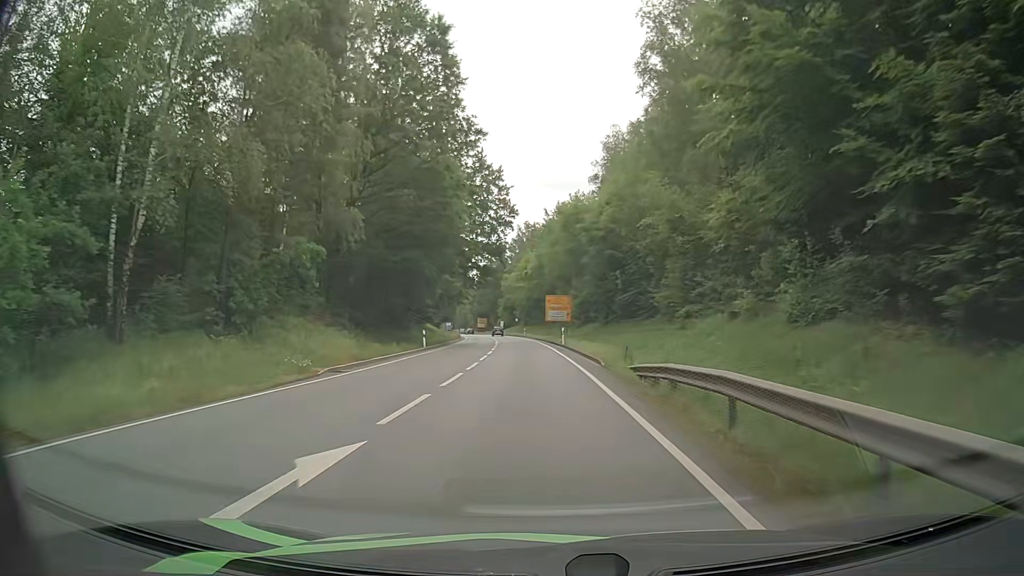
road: primary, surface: asphalt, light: Day
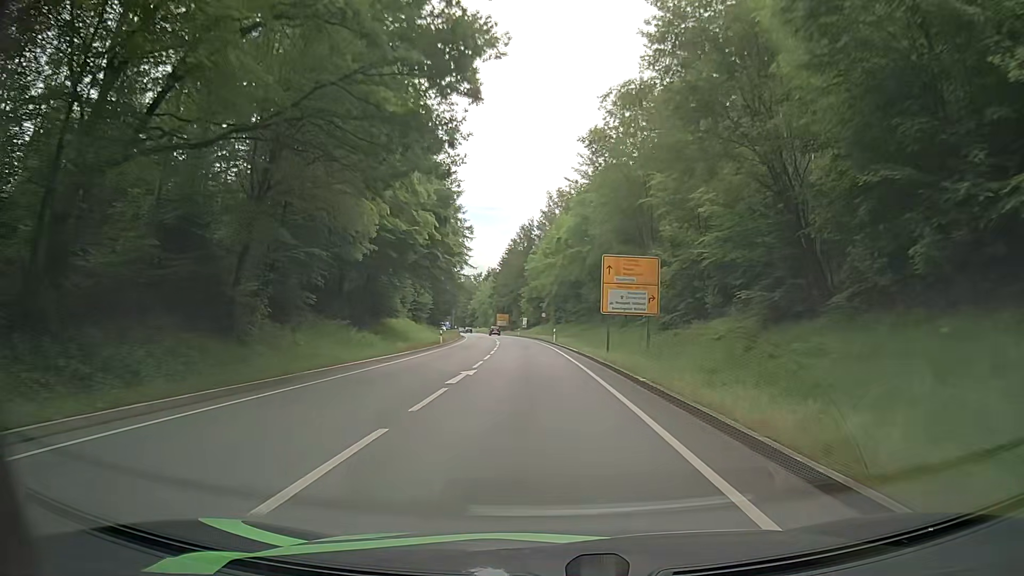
(-1.3, +40.5) m; -3°
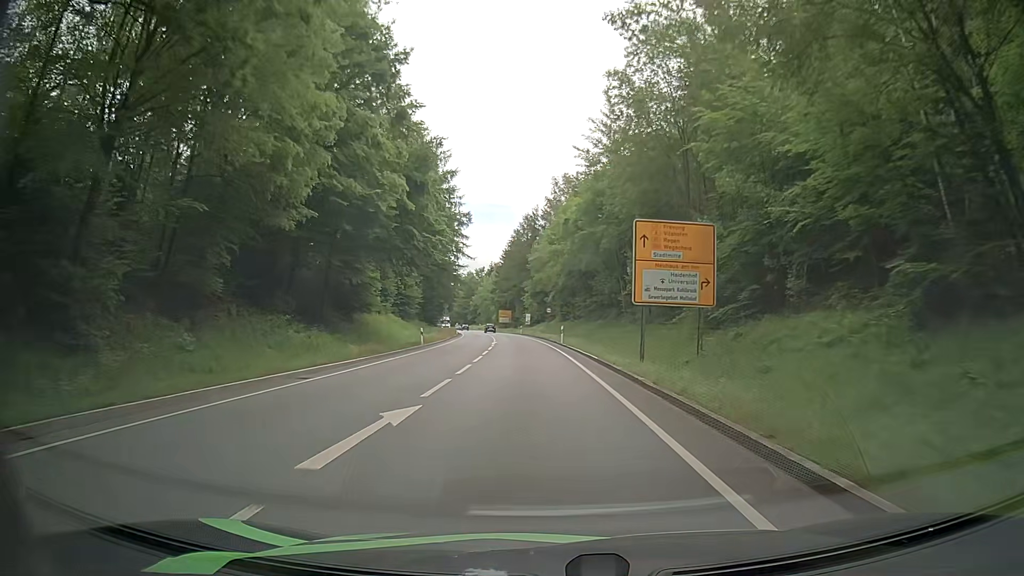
(0.0, +10.1) m; 0°
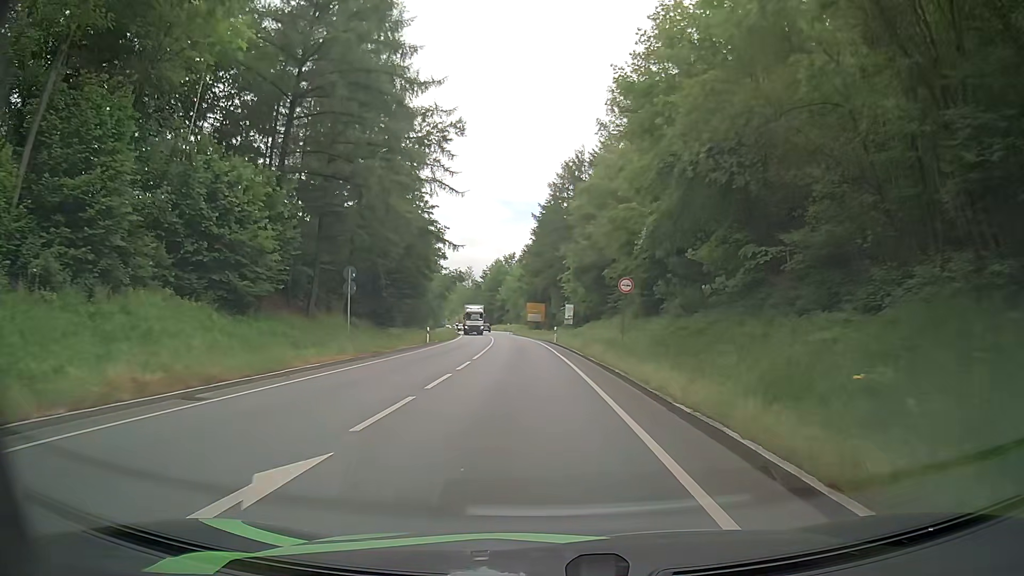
(-1.6, +46.0) m; -4°
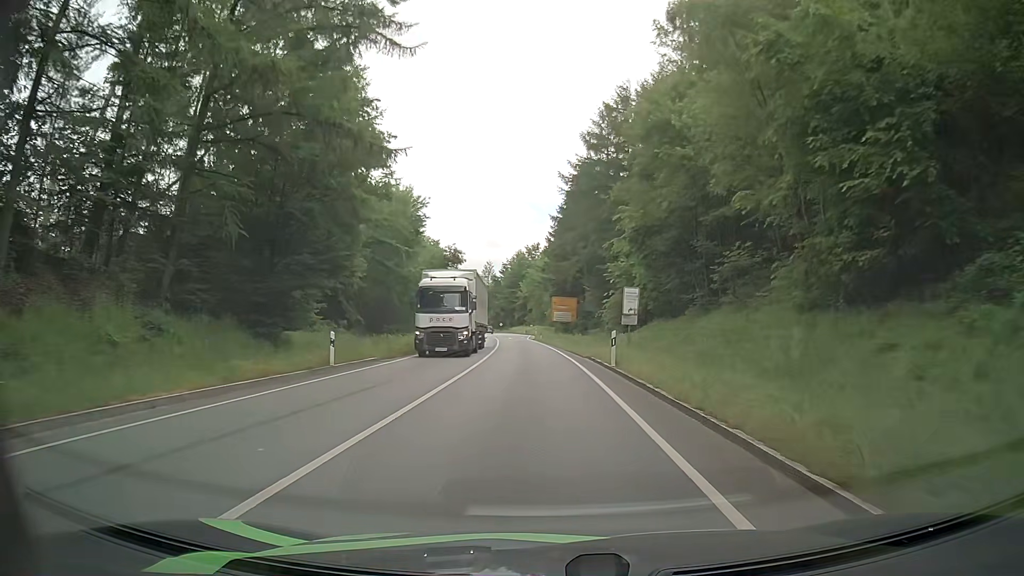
(-0.4, +26.0) m; -2°
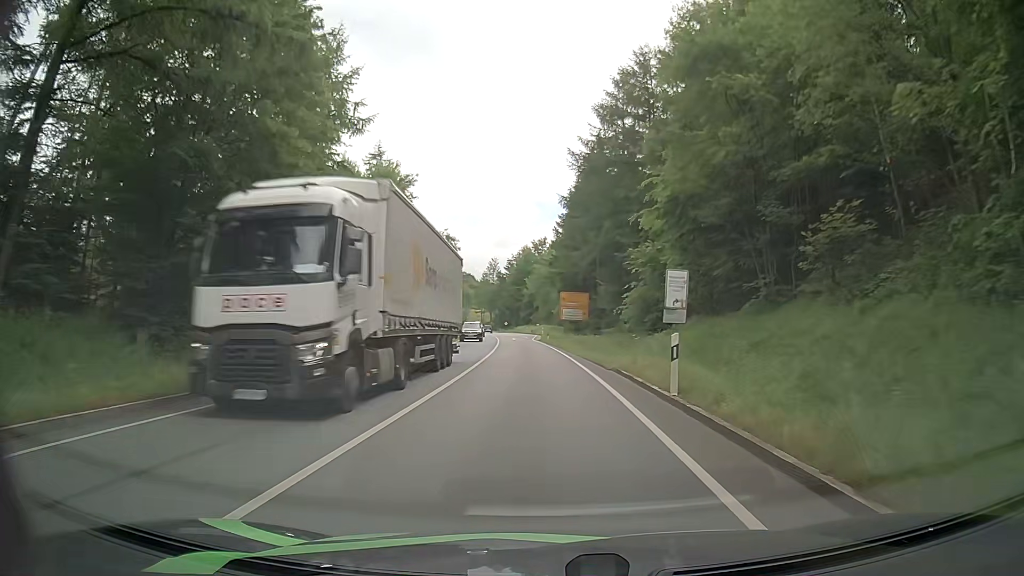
(0.0, +8.8) m; +1°
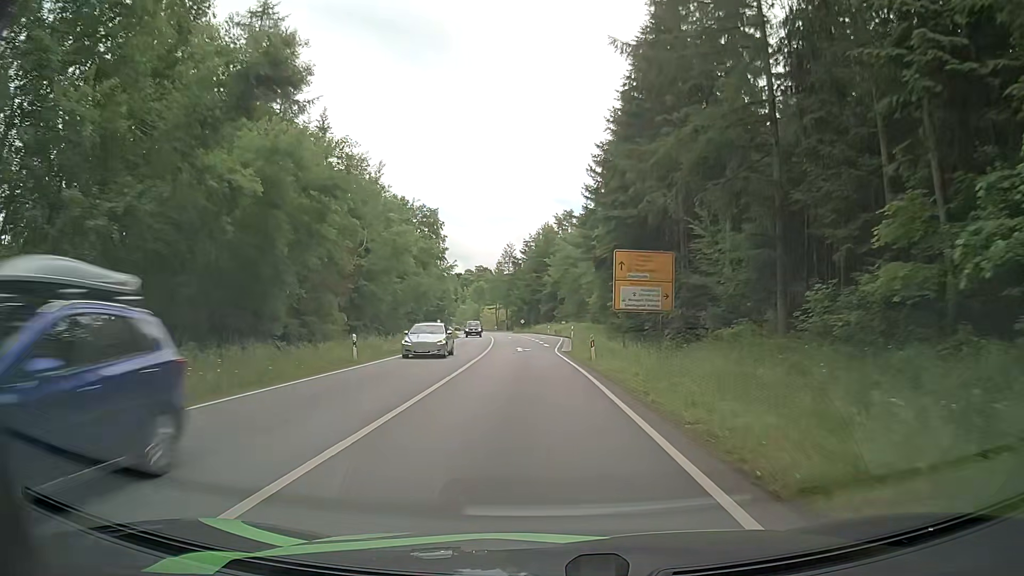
(-1.3, +35.5) m; -4°
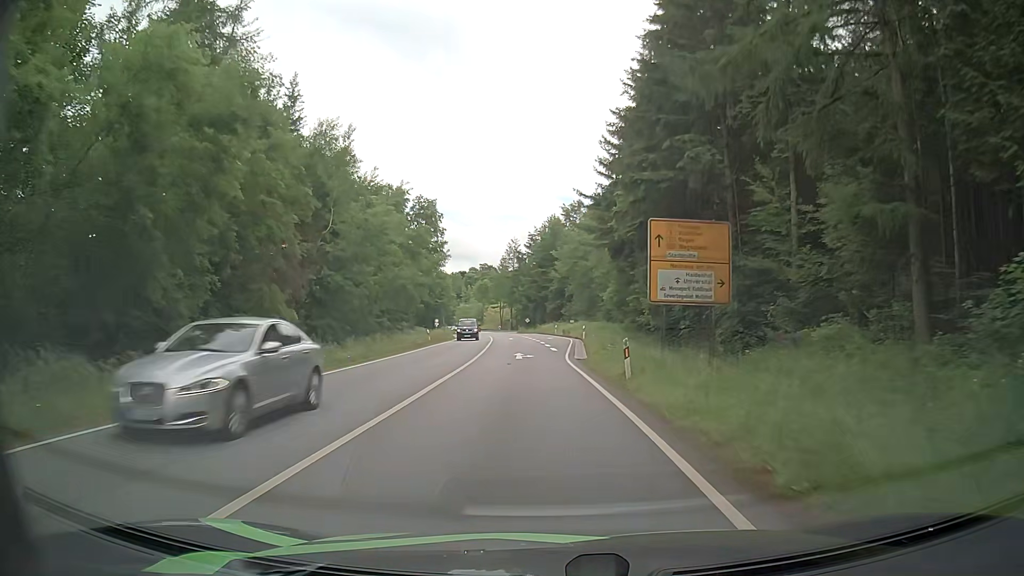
(+0.1, +8.9) m; 0°
(0, +10) (0, +20) (0, +30) (0, +40) (0, +50) (0, +60) (0, +70) (-1, +80) (-2, +90) (-4, +100) m
